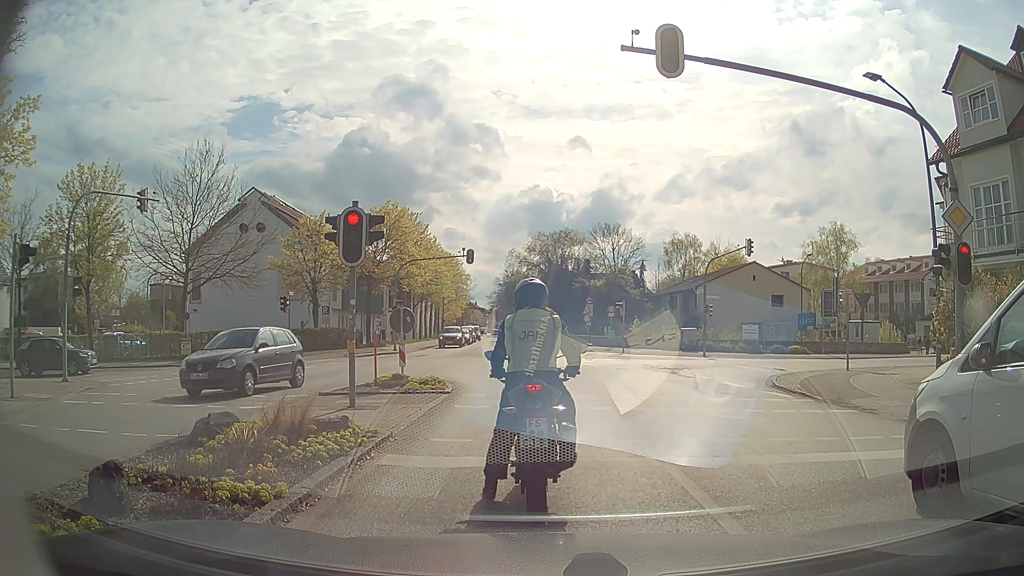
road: secondary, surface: asphalt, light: Day
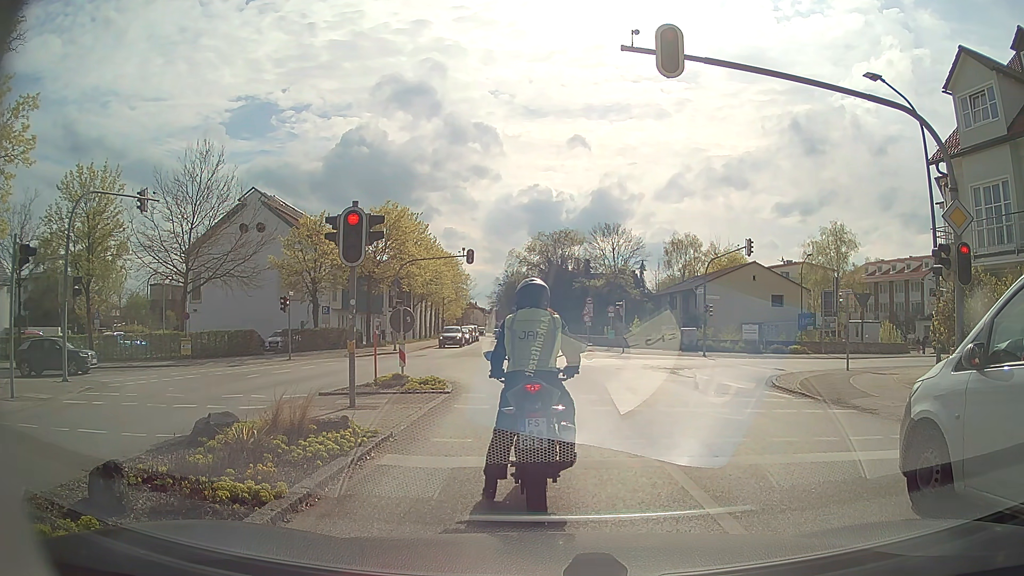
(0.0, 0.0) m; 0°
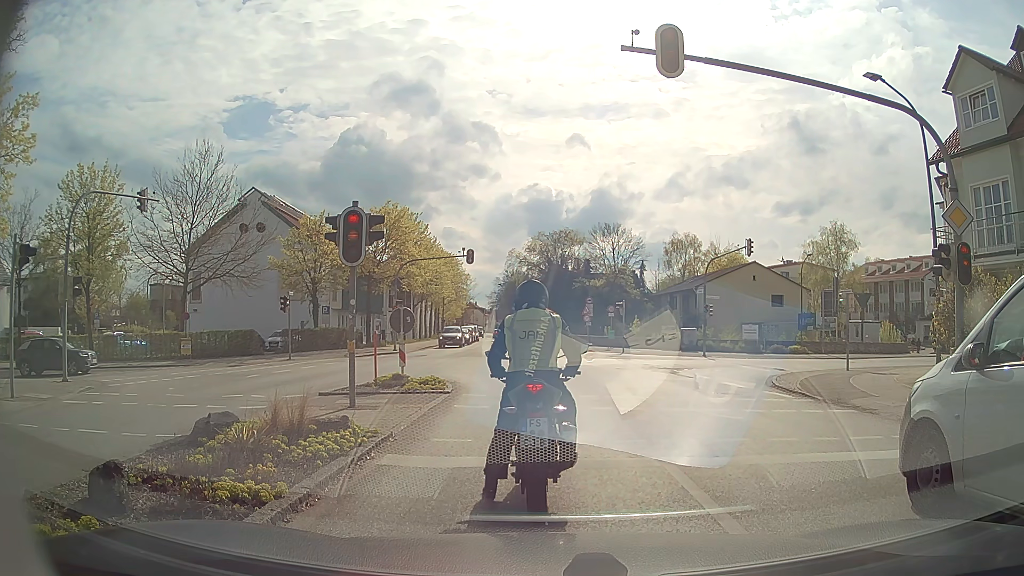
(0.0, 0.0) m; 0°
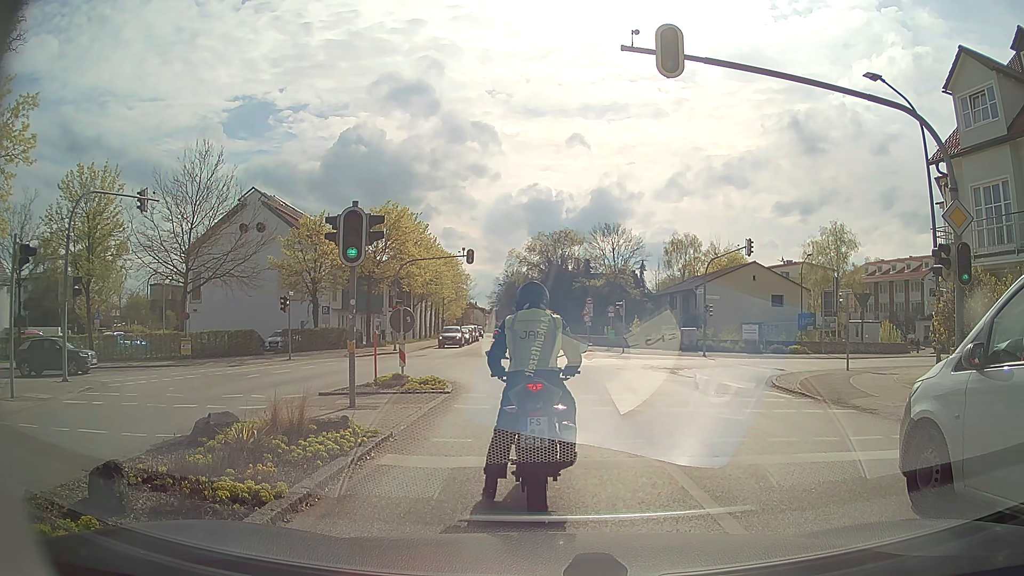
(0.0, 0.0) m; 0°
